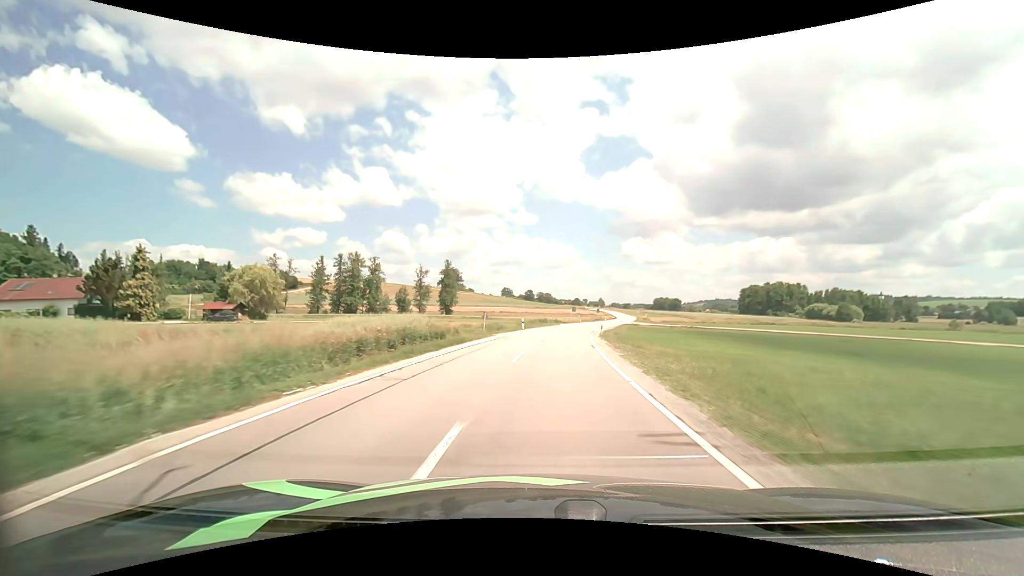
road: secondary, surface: asphalt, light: Day
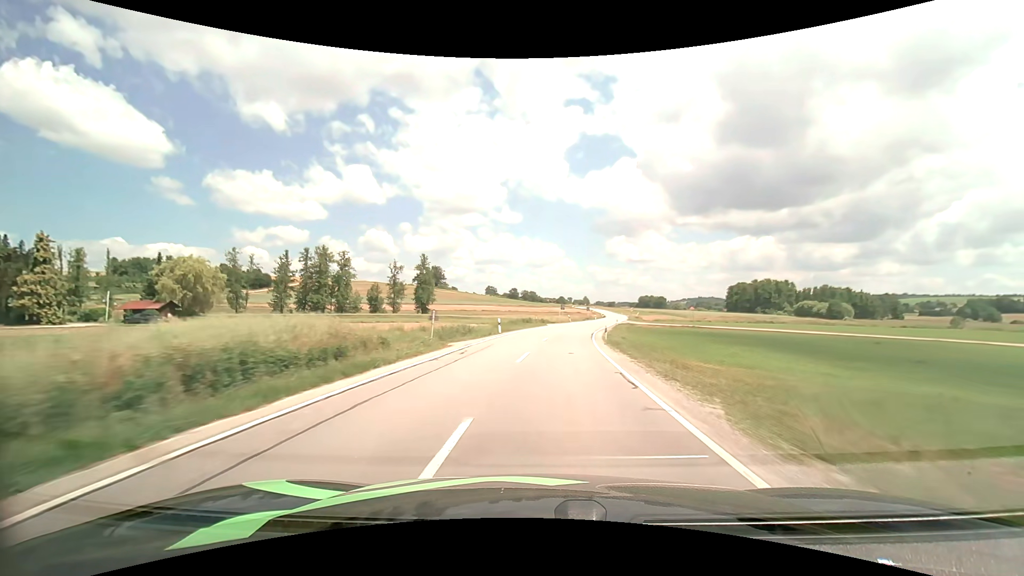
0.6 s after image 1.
(+0.1, +11.6) m; +2°
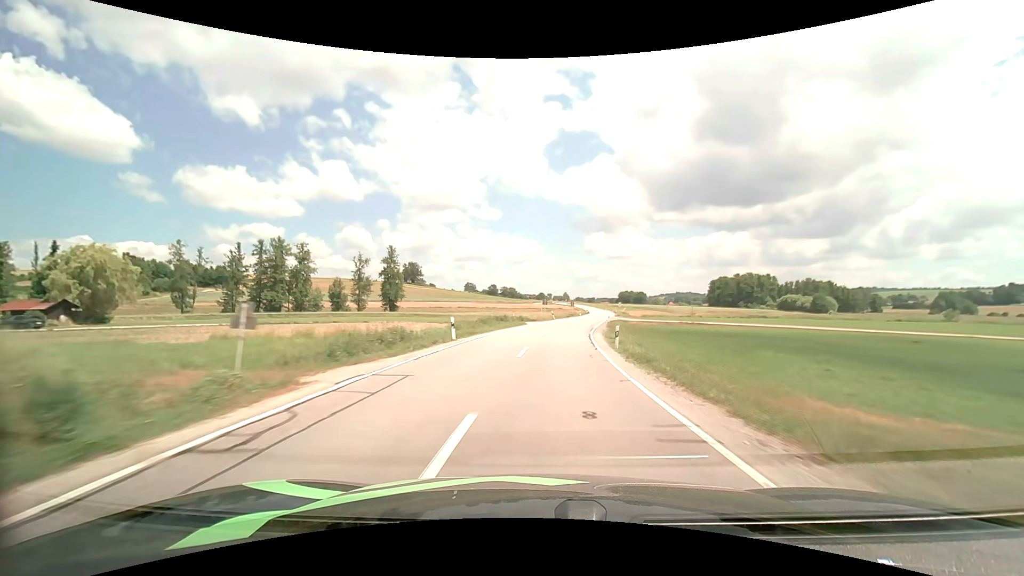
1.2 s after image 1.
(+0.2, +11.6) m; +2°
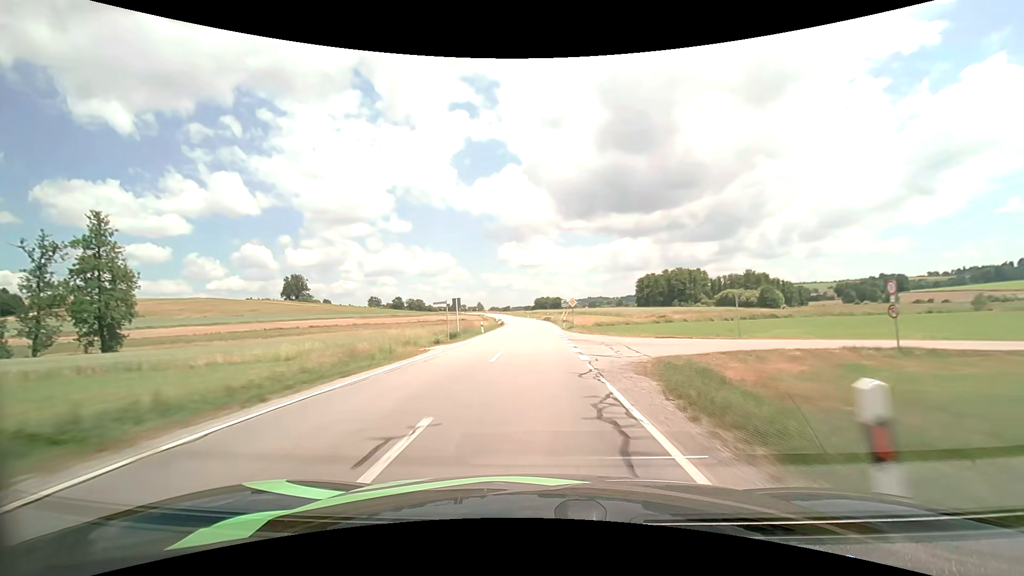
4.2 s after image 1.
(+6.0, +59.5) m; +10°
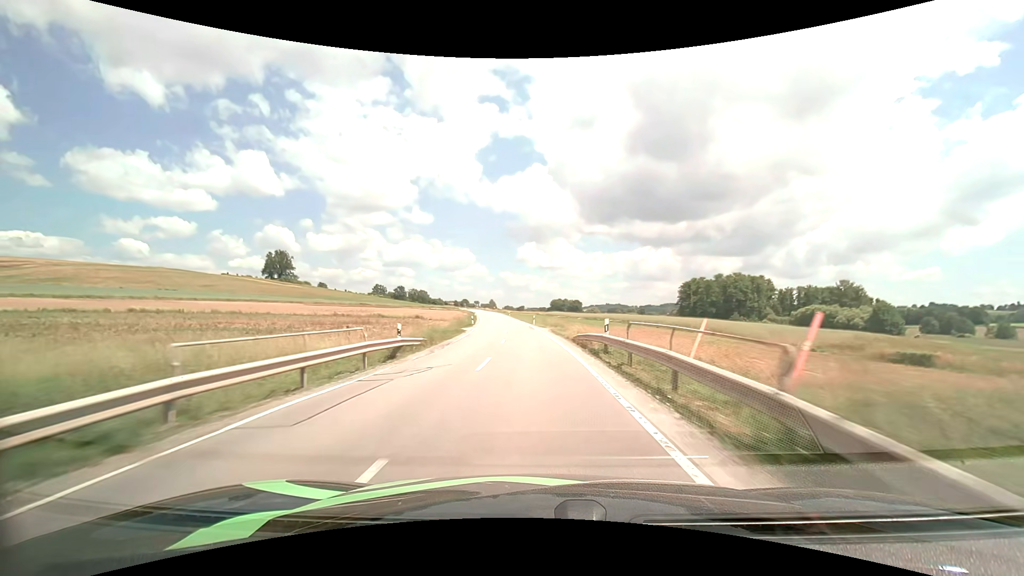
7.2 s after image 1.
(-0.3, +62.3) m; -2°
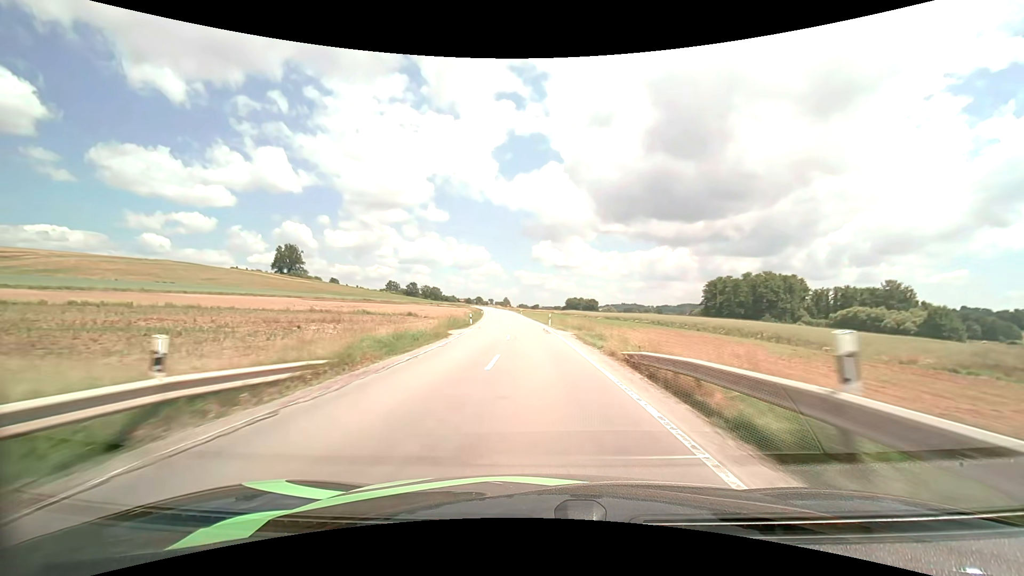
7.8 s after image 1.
(-0.1, +12.6) m; -1°
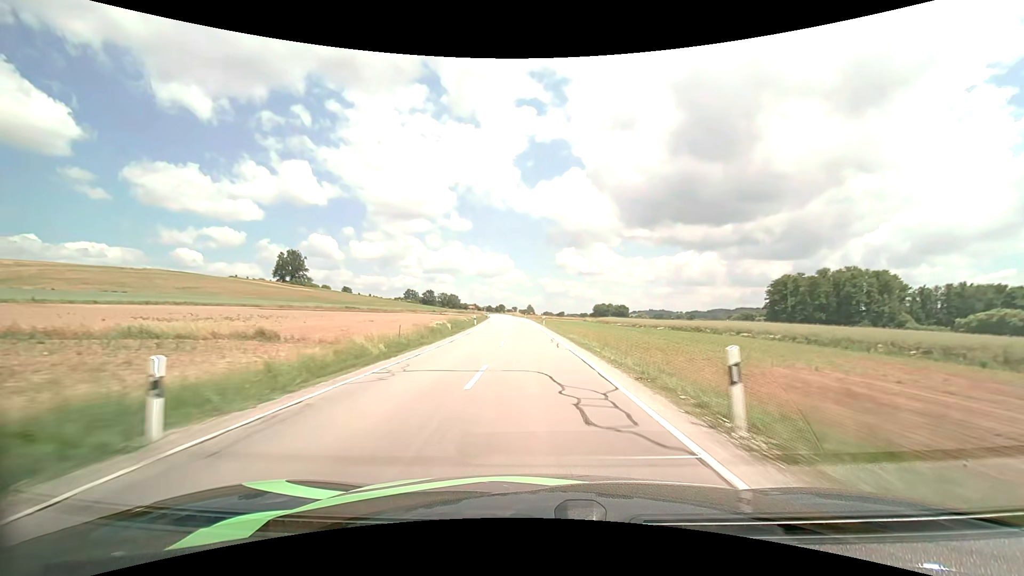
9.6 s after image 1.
(-1.1, +38.5) m; -3°
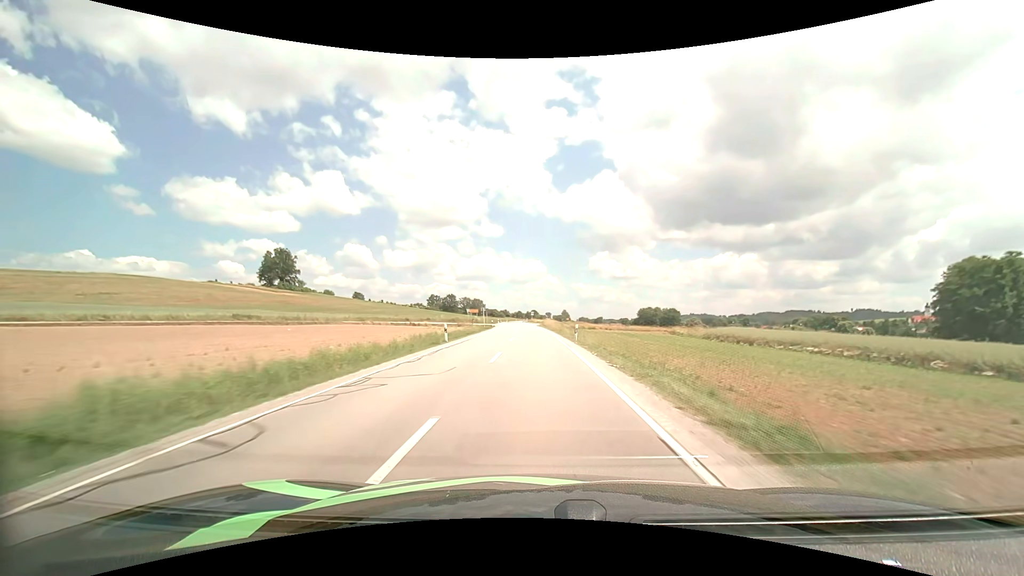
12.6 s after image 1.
(-2.6, +66.5) m; -4°
(0, +10) (0, +20) (0, +30) (-1, +40) (-1, +50) (-1, +60) (-2, +70) (-2, +80) (-3, +90) (-3, +100) m
